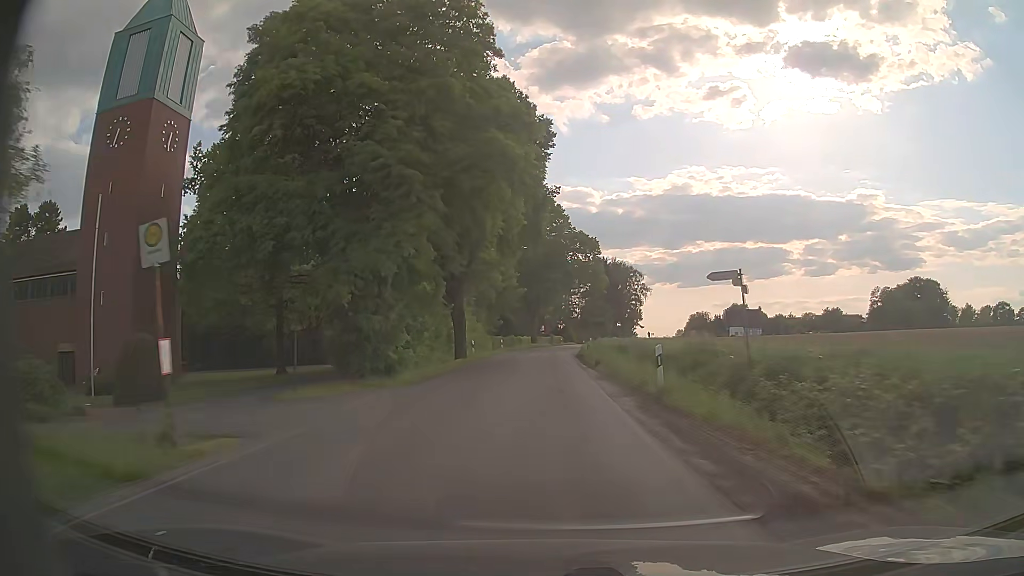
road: secondary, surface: asphalt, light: Day
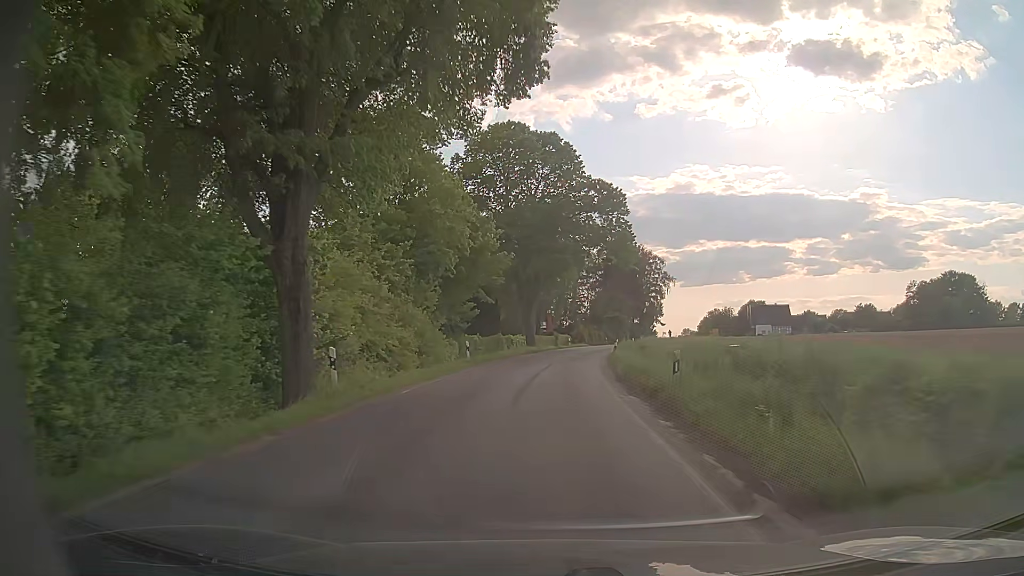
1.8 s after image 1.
(+0.1, +27.7) m; 0°
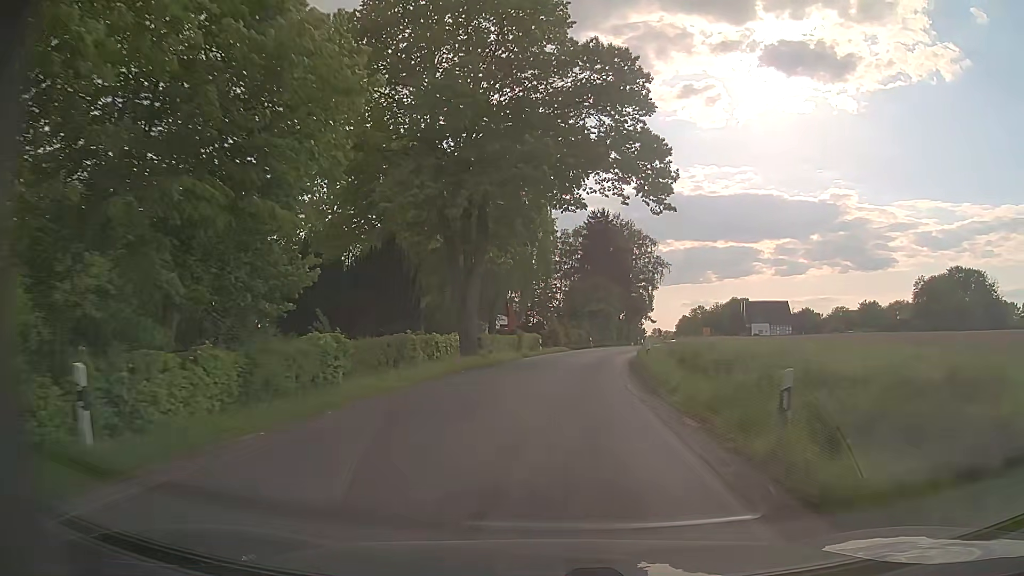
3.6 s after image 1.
(+0.5, +27.5) m; +3°
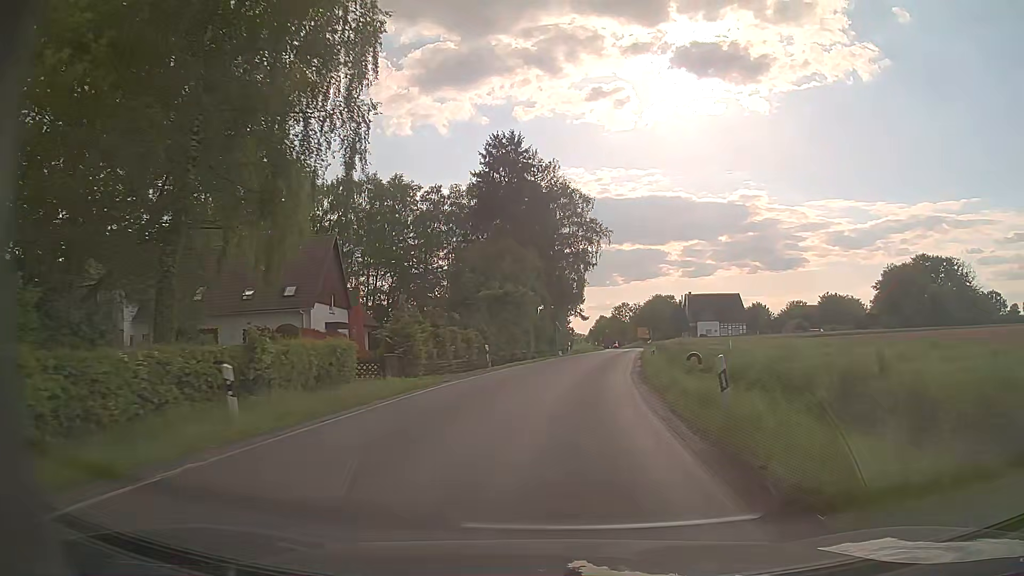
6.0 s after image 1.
(+2.3, +36.8) m; +7°
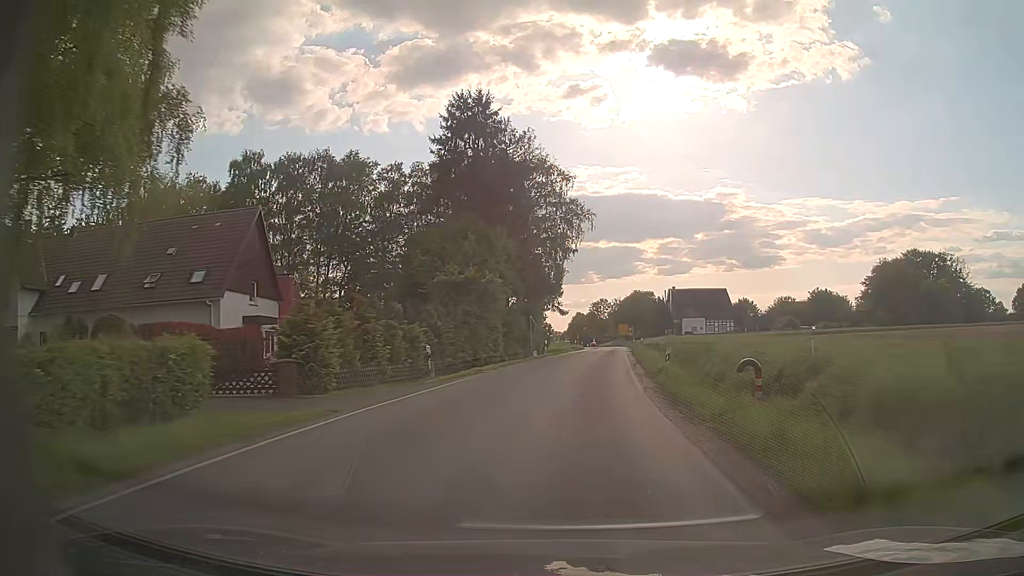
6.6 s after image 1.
(+0.2, +9.3) m; +2°
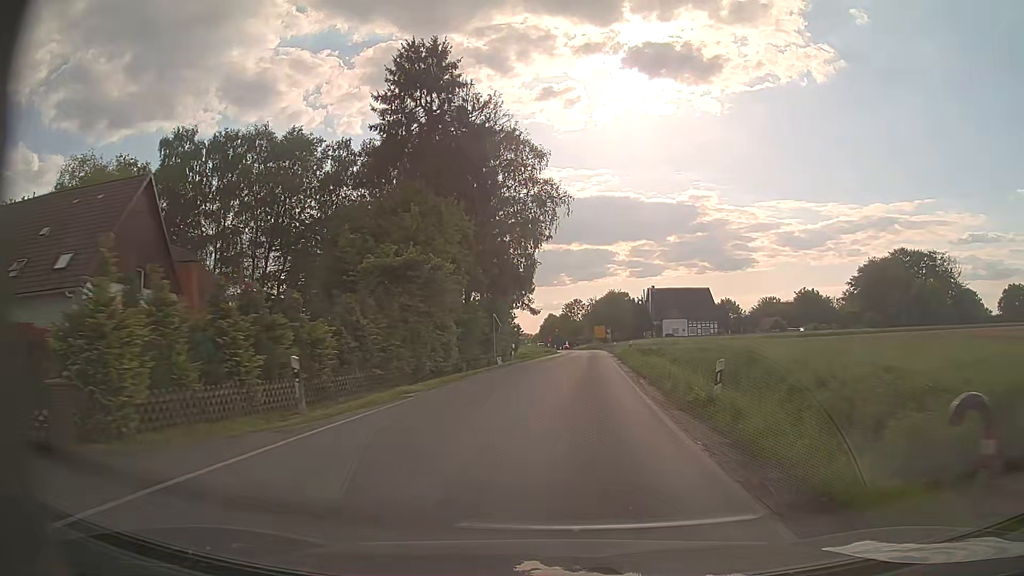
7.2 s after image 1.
(+0.1, +9.4) m; +2°
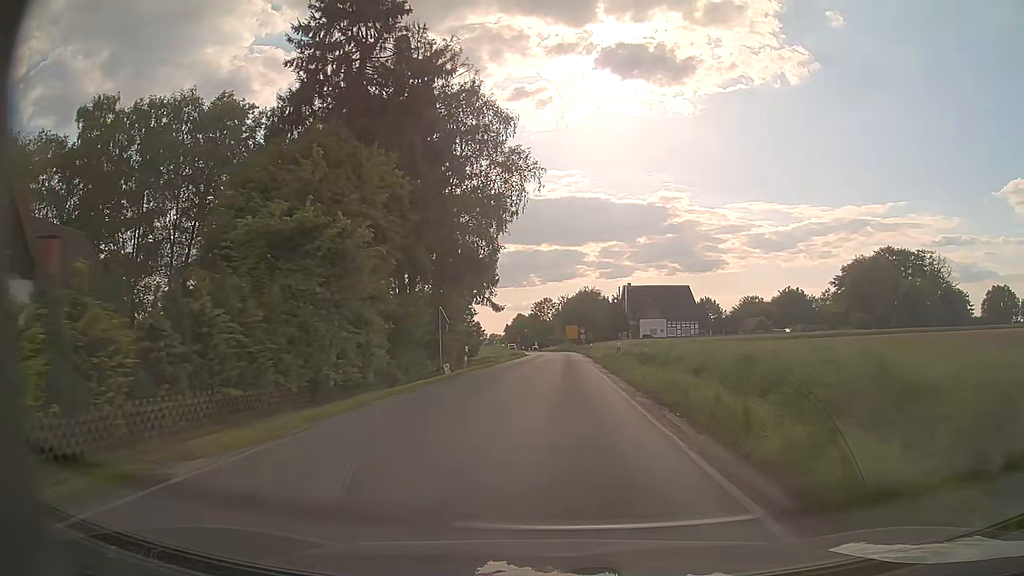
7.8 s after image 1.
(+0.2, +9.4) m; +3°
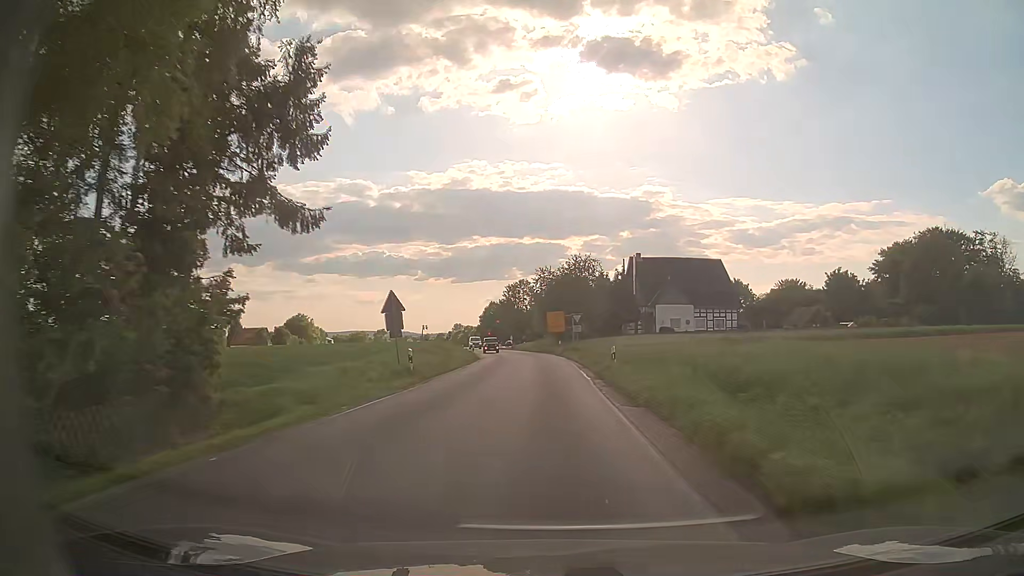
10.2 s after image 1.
(+1.2, +37.8) m; +2°
(0, +10) (0, +20) (0, +30) (0, +40) (0, +50) (-1, +60) (-3, +70) (-4, +80) (-6, +90) (-8, +99) m
